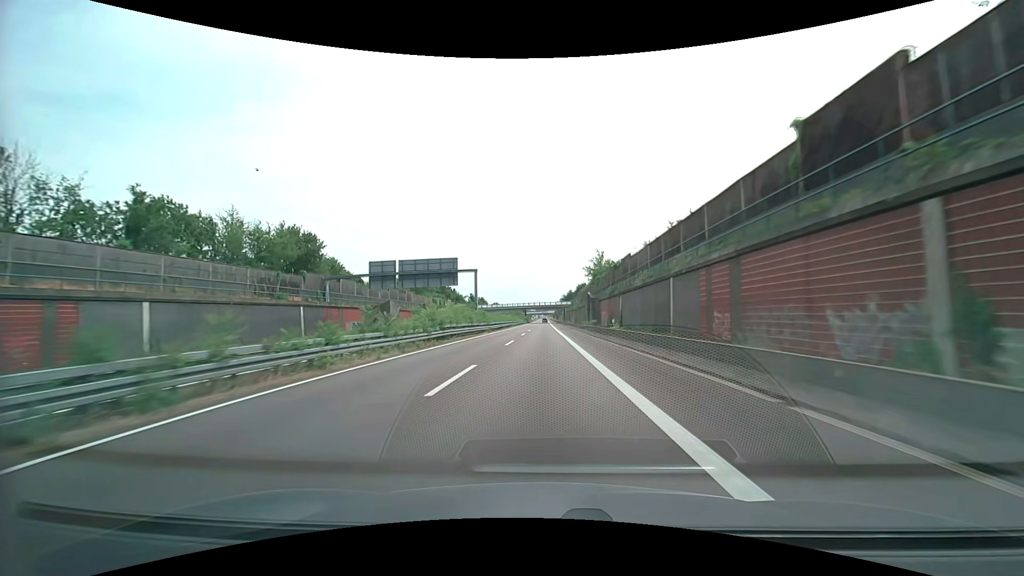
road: trunk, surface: asphalt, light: Day
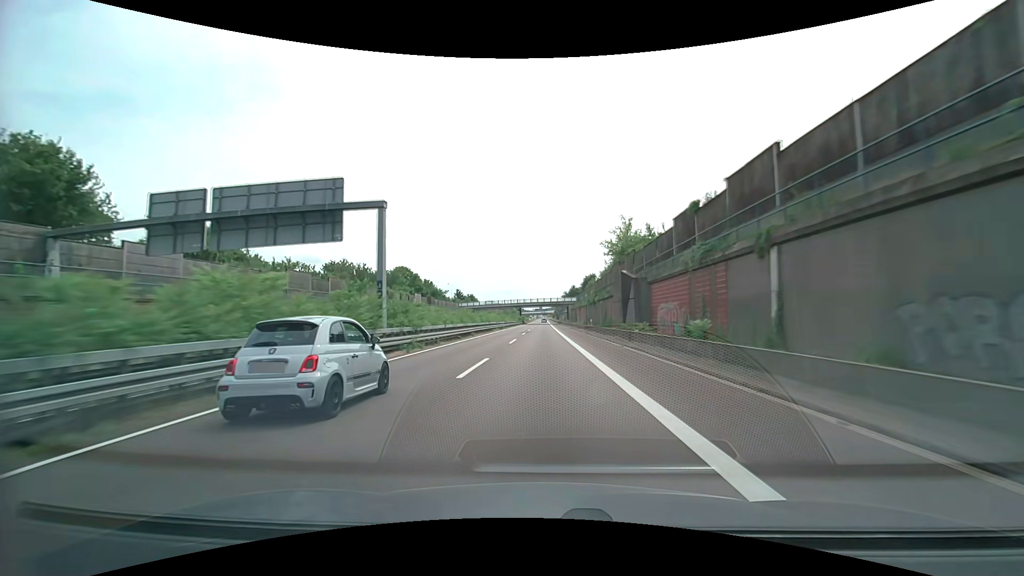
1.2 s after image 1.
(0.0, +33.2) m; 0°
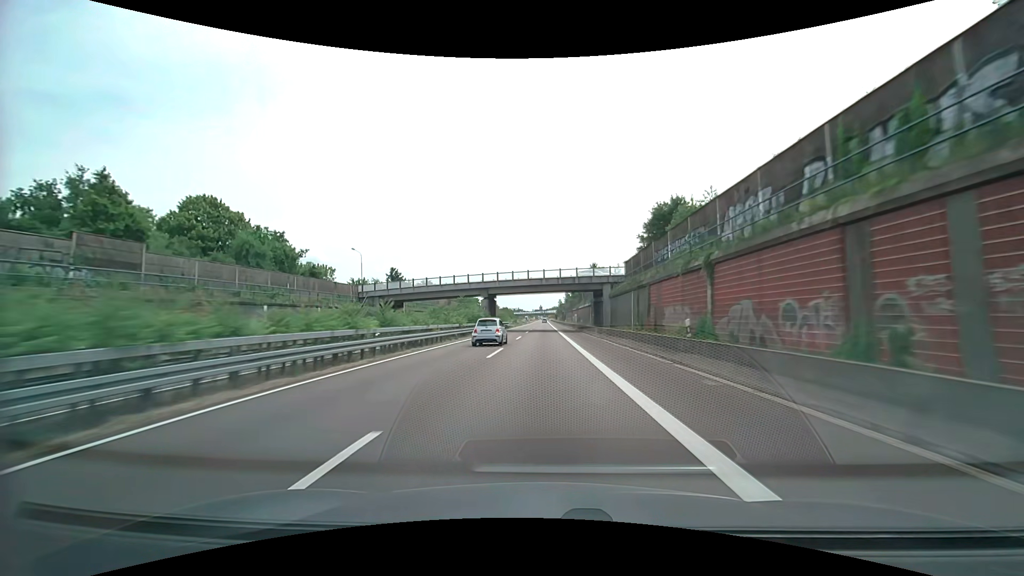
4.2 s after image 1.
(+0.2, +83.6) m; 0°
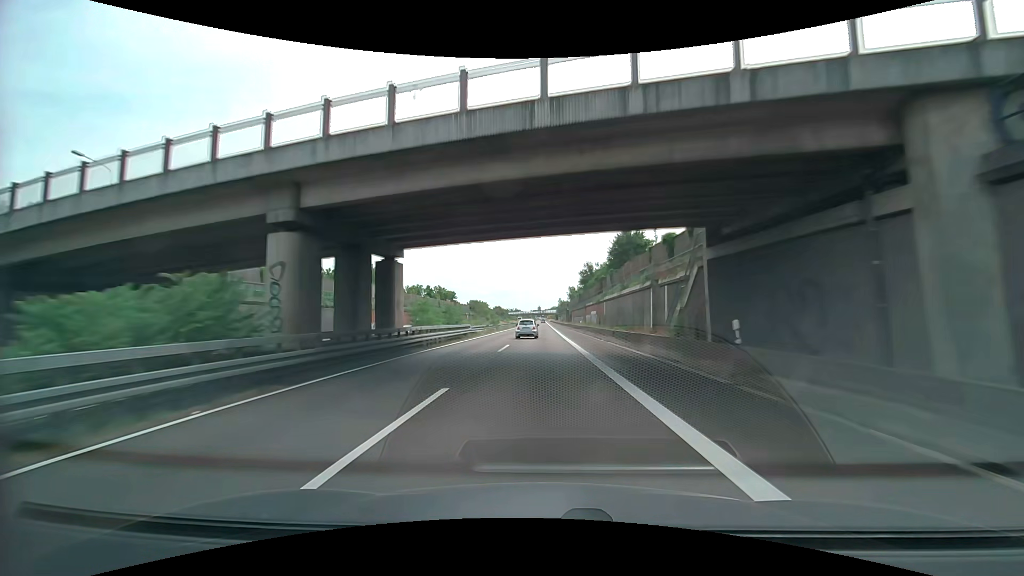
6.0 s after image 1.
(+0.1, +50.0) m; 0°
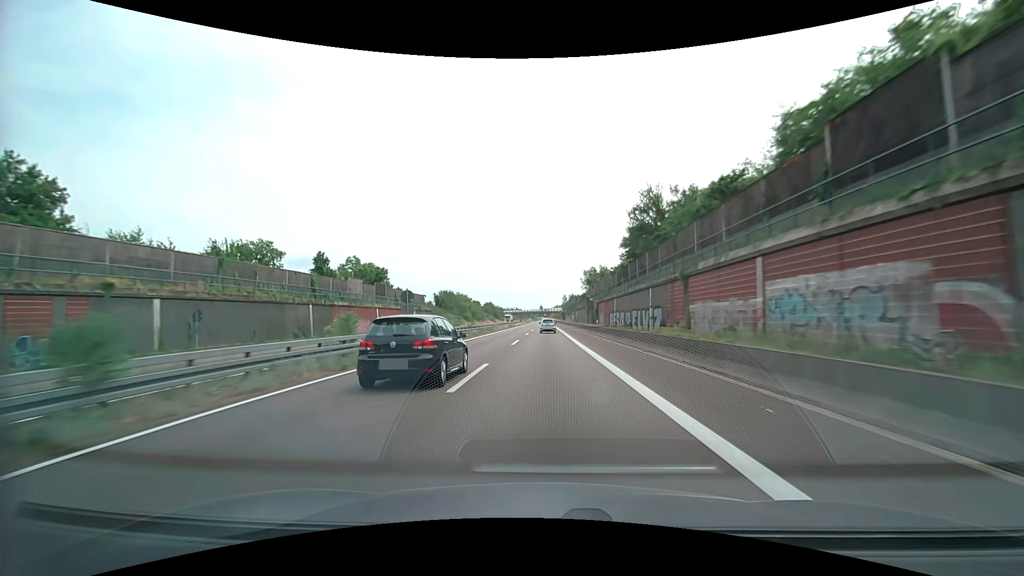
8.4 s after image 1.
(-0.1, +66.6) m; 0°
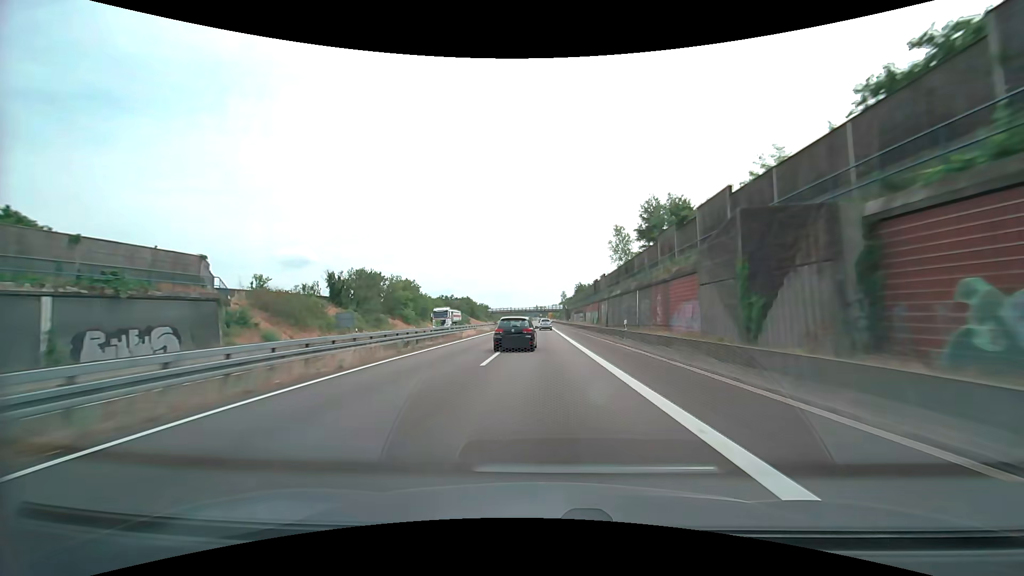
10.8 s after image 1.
(+0.2, +66.5) m; 0°
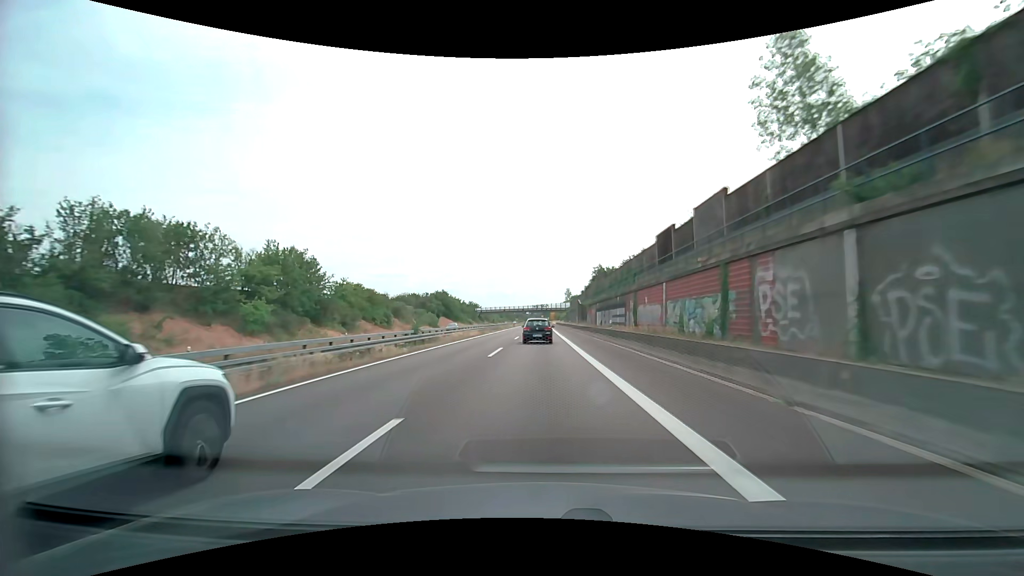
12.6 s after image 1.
(+0.1, +49.8) m; 0°
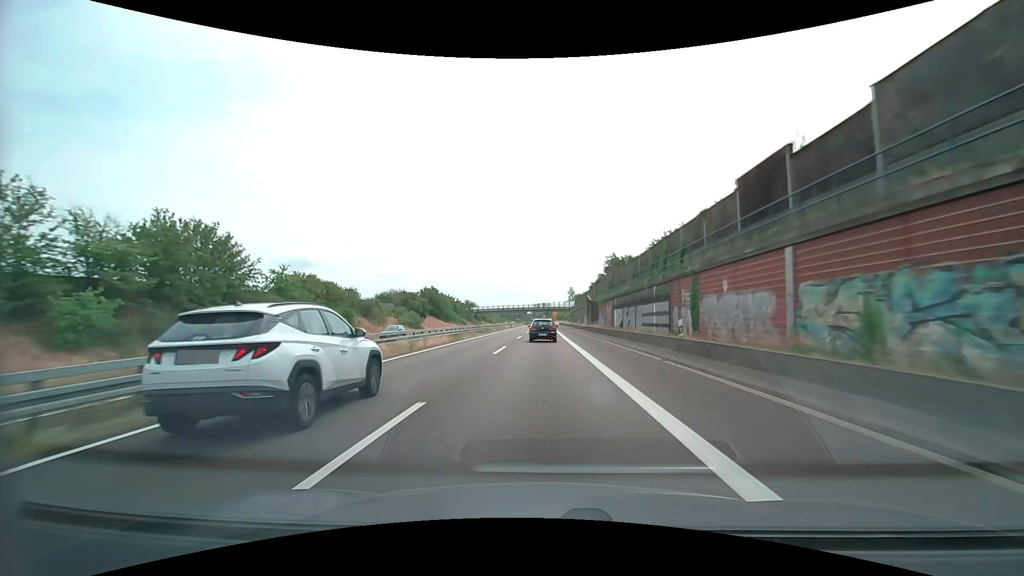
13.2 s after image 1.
(0.0, +16.6) m; 0°
(0, +10) (0, +20) (0, +30) (0, +40) (0, +50) (0, +60) (0, +70) (0, +80) (0, +90) (0, +100) m
